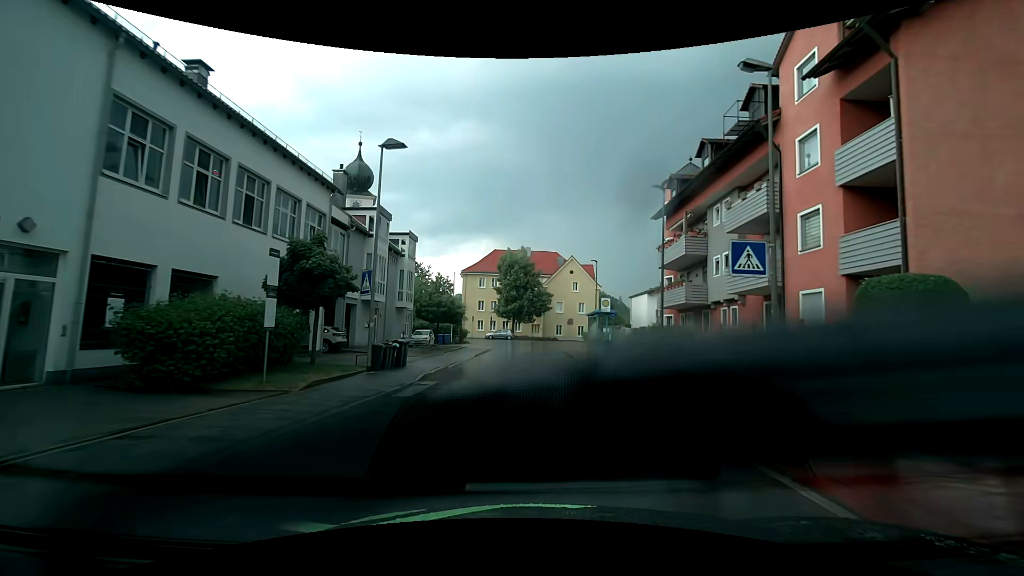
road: unclassified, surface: asphalt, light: Day
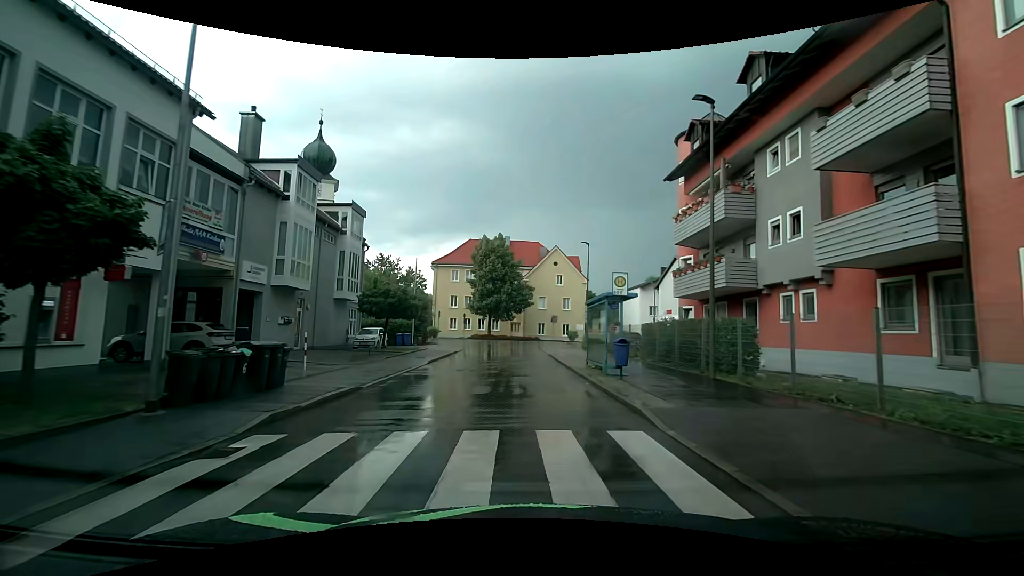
(+0.3, +8.7) m; +3°
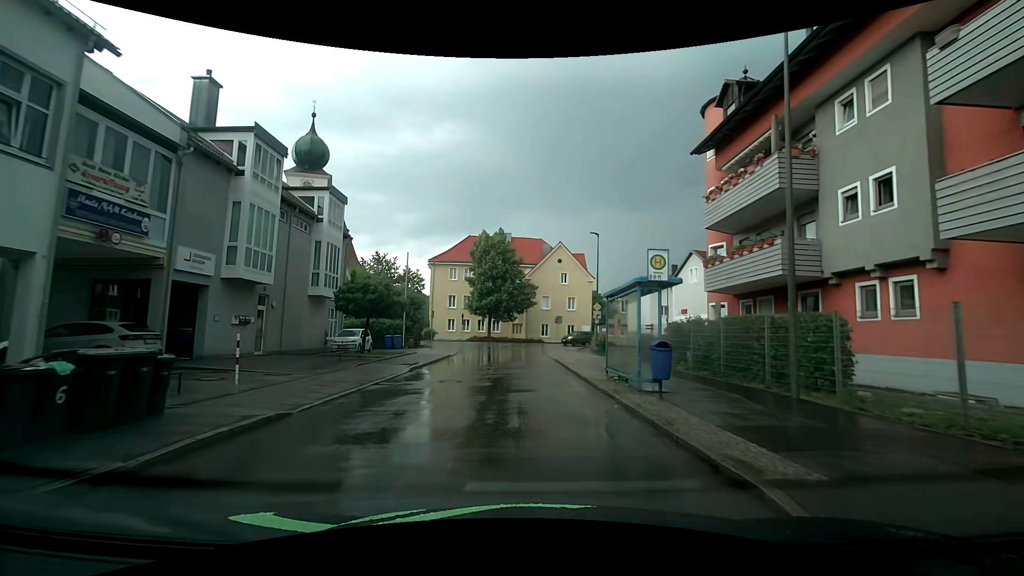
(0.0, +4.1) m; 0°
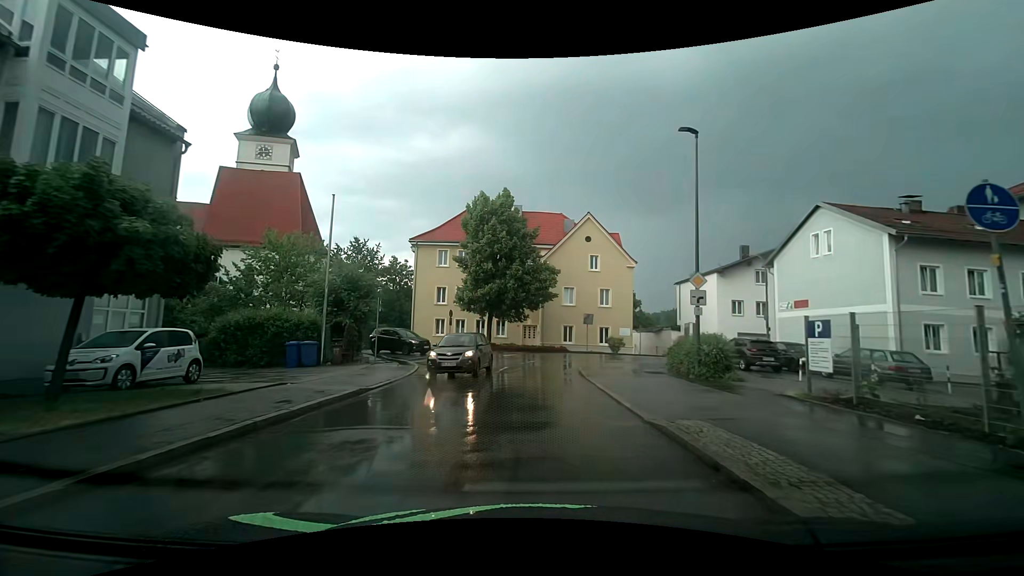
(-0.3, +17.8) m; -1°
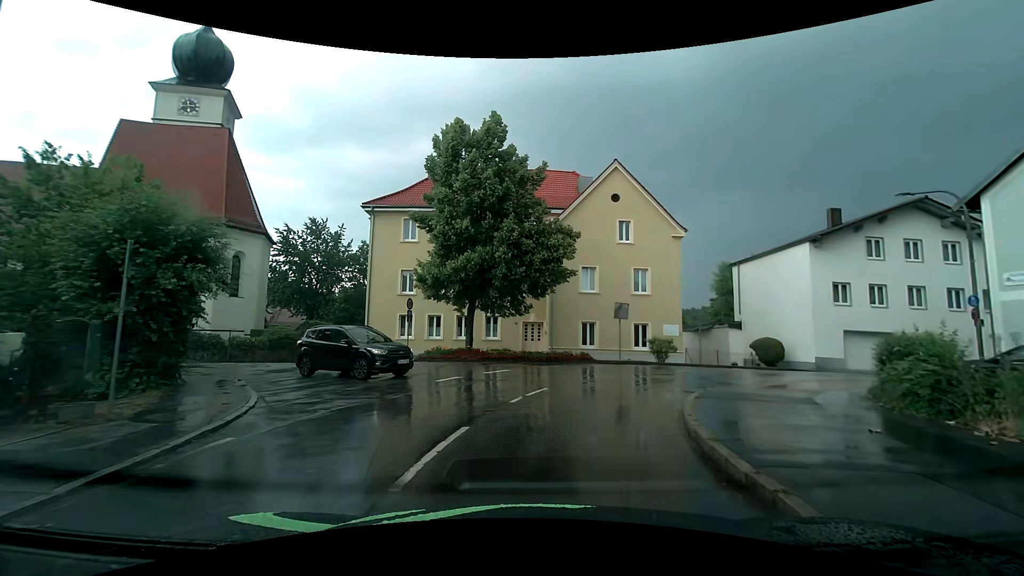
(-0.2, +14.4) m; -1°
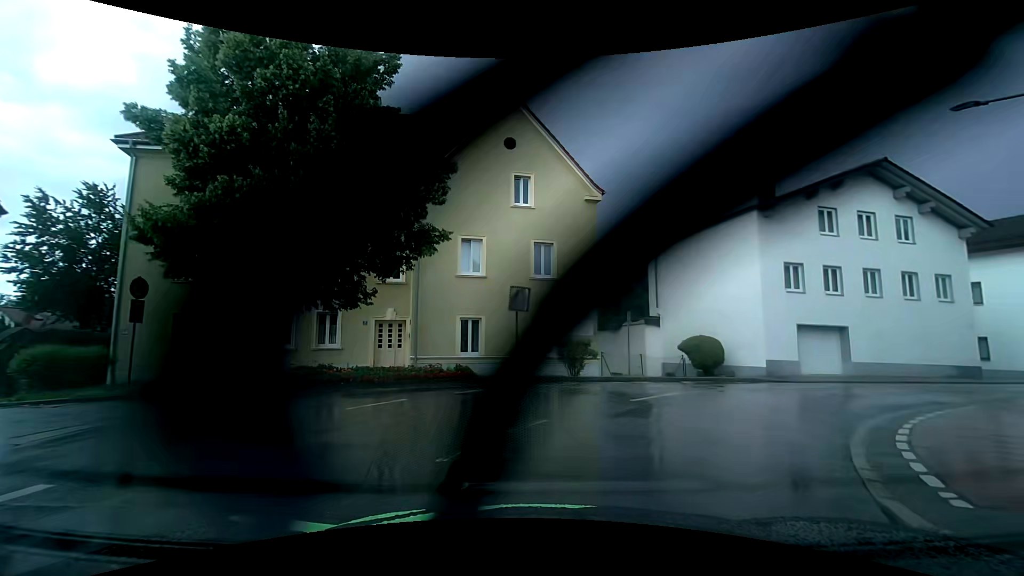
(+0.9, +10.2) m; +13°
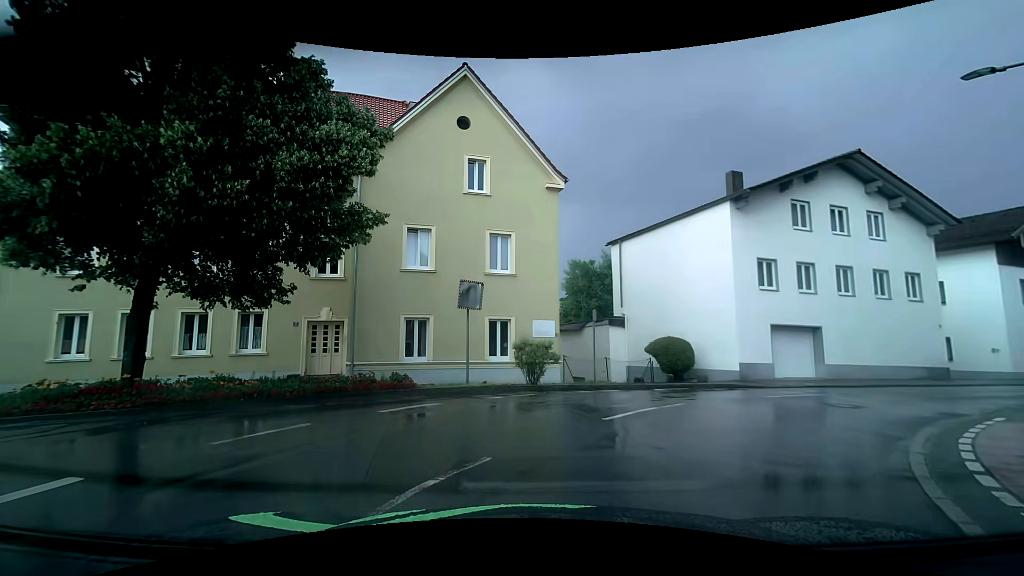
(+0.1, +2.3) m; +4°
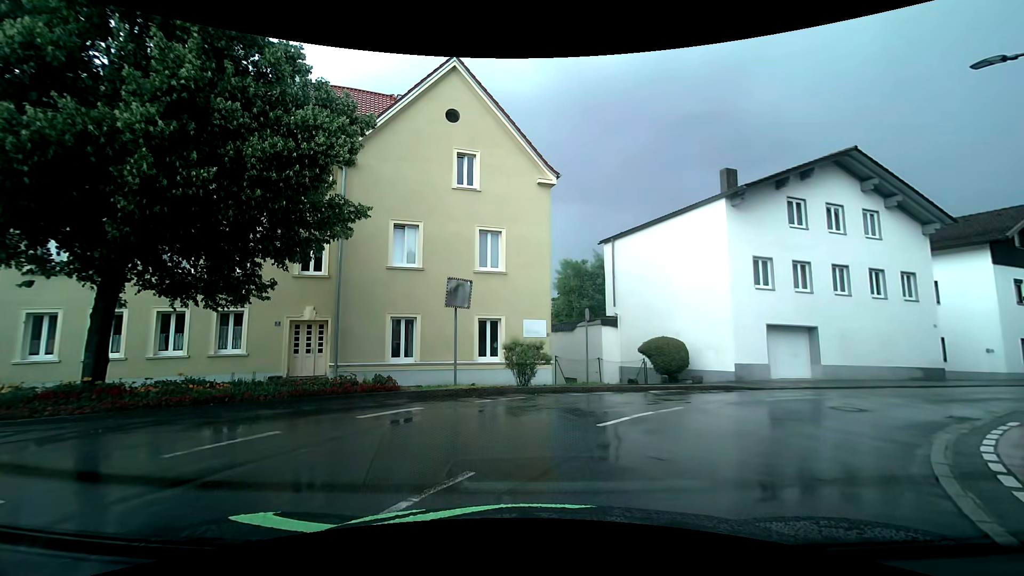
(0.0, +0.6) m; 0°
